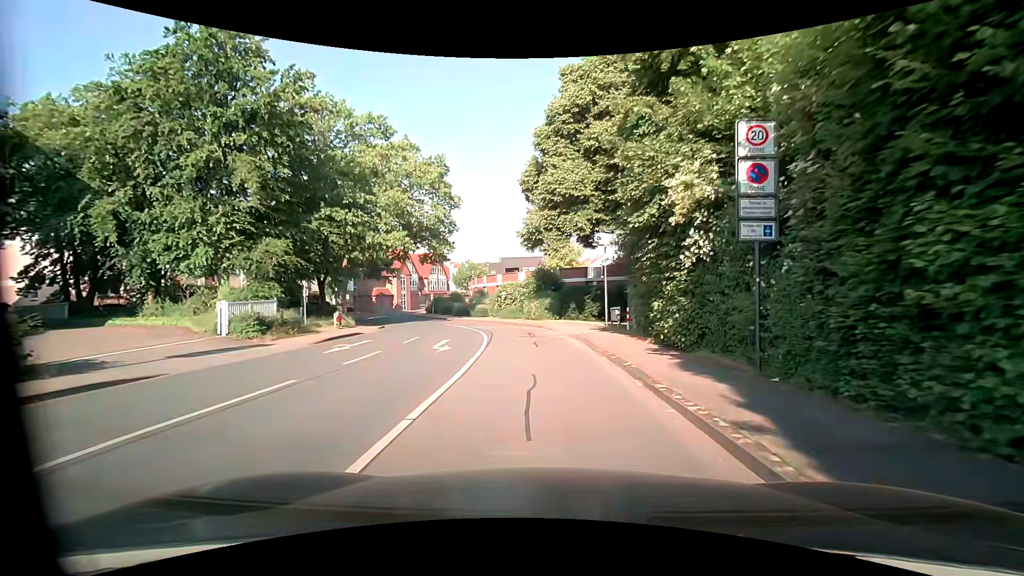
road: residential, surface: asphalt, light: Day
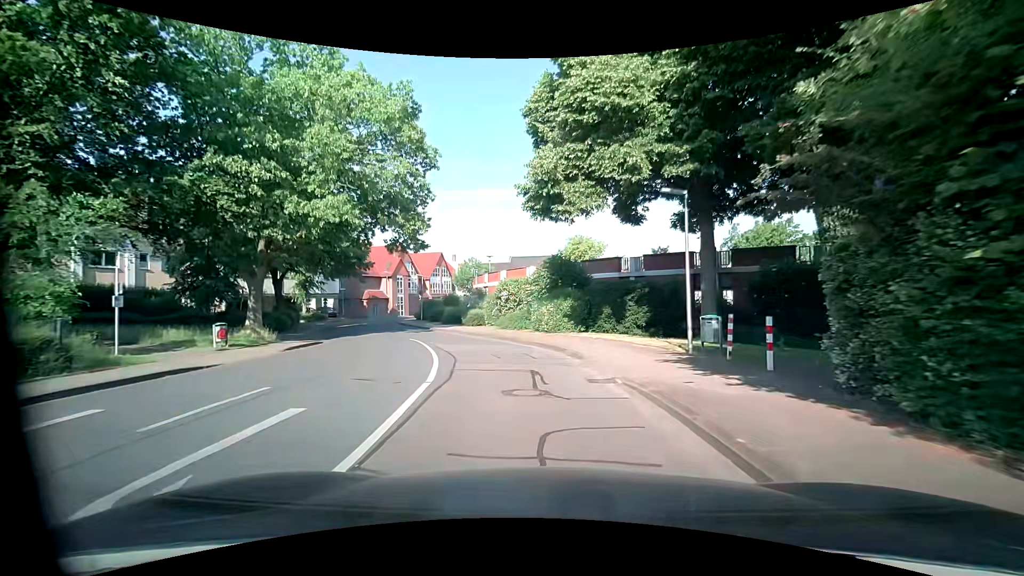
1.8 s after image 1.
(-0.2, +12.5) m; -2°
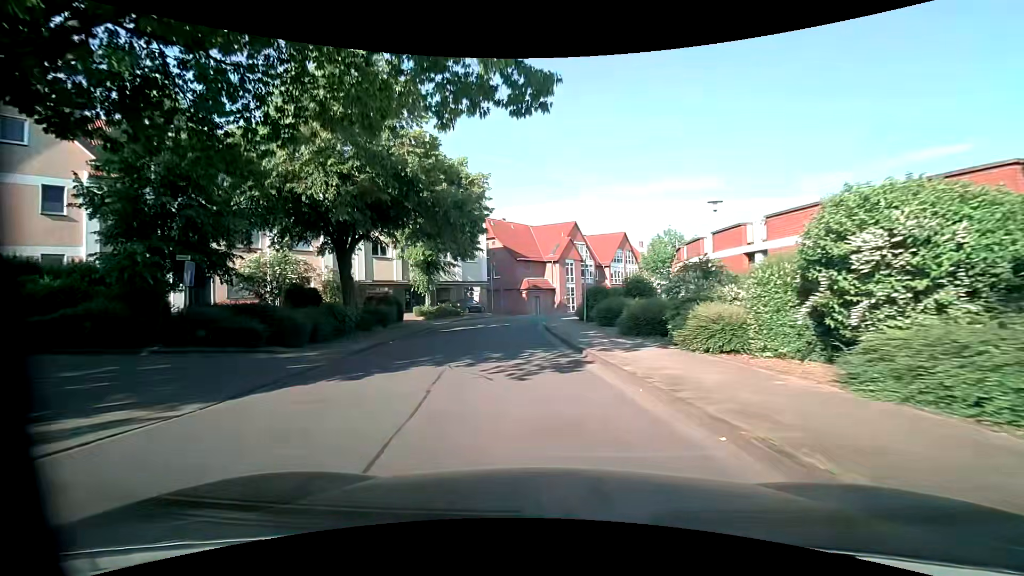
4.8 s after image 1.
(-3.4, +22.0) m; -21°
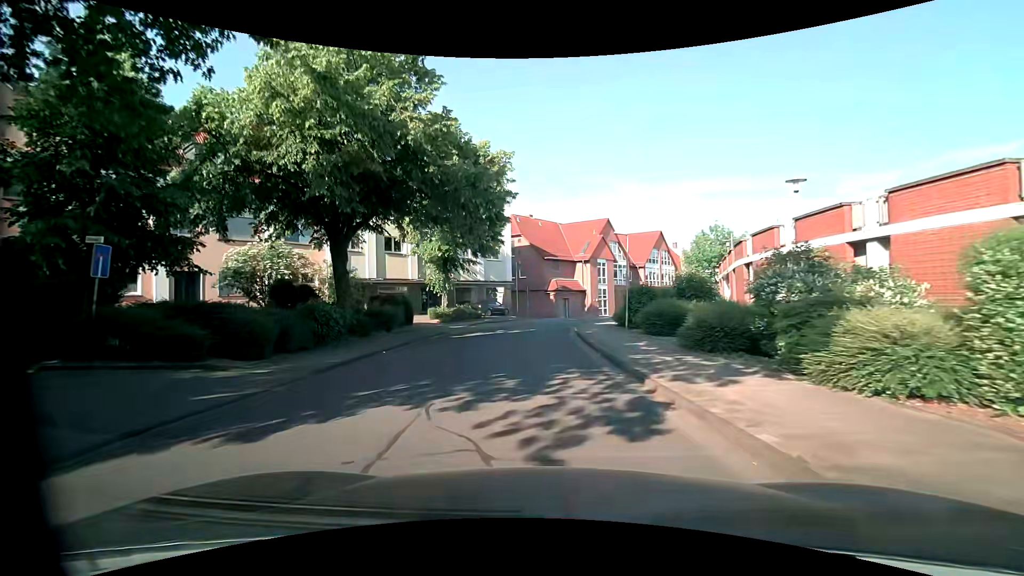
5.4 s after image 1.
(-0.1, +4.7) m; -3°
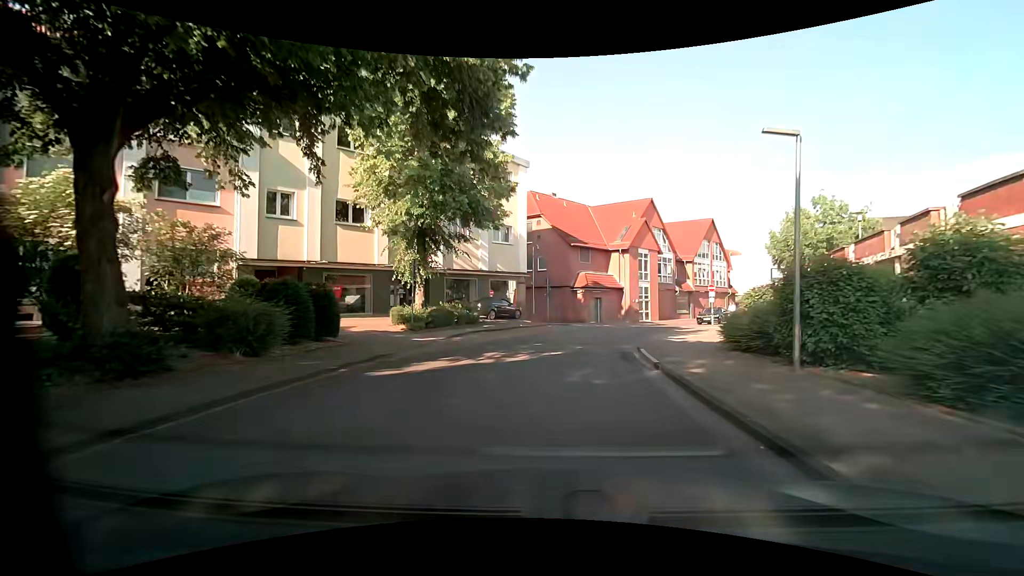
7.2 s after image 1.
(-0.5, +13.7) m; -3°
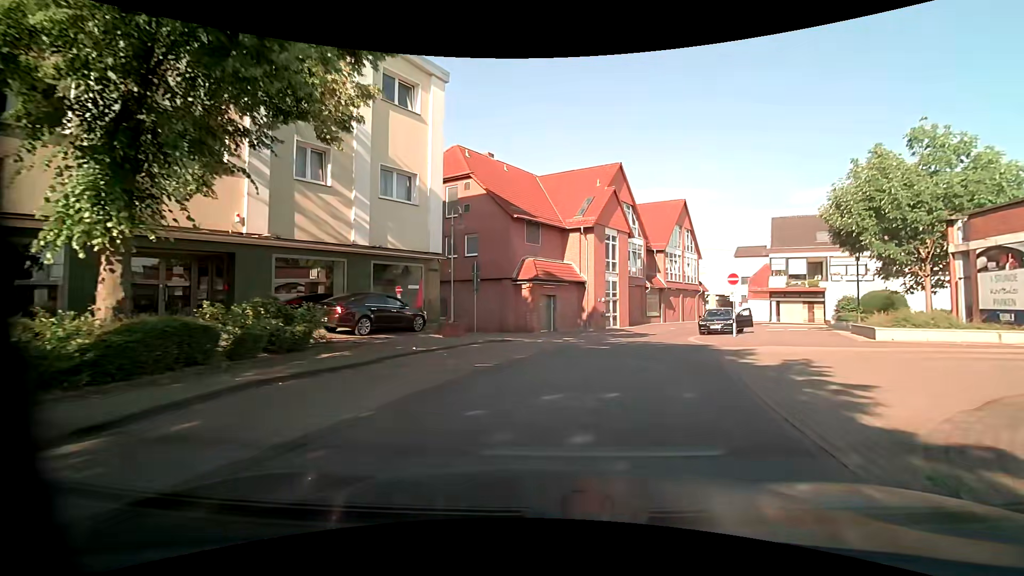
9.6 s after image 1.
(+0.5, +15.0) m; +6°
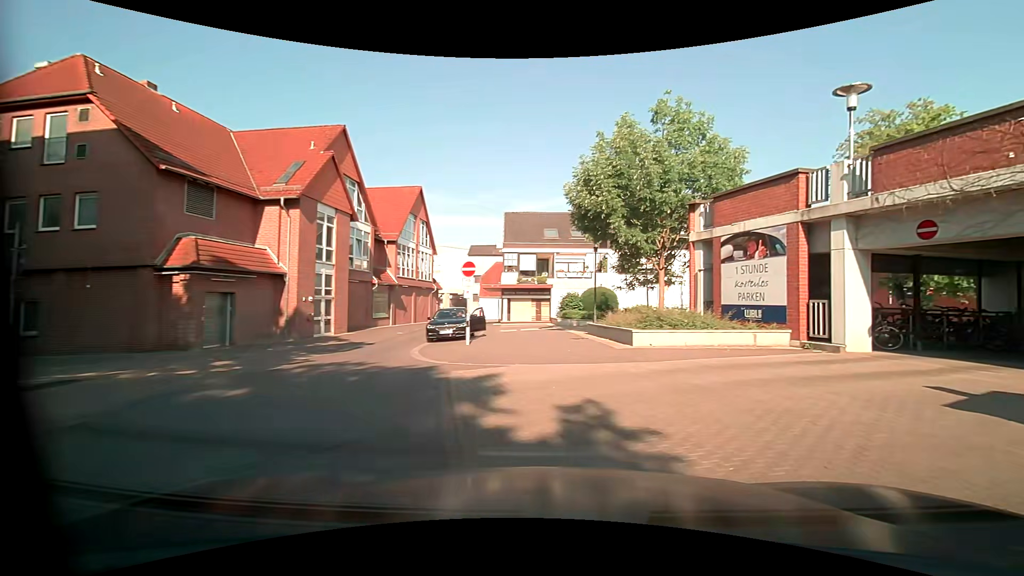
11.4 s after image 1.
(+1.7, +7.5) m; +28°
